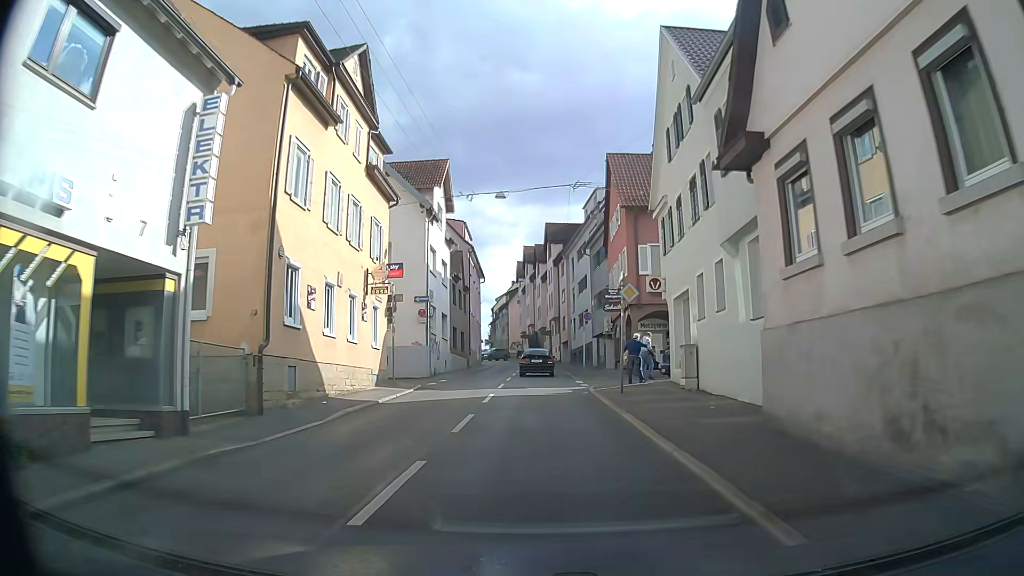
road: secondary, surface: asphalt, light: Day
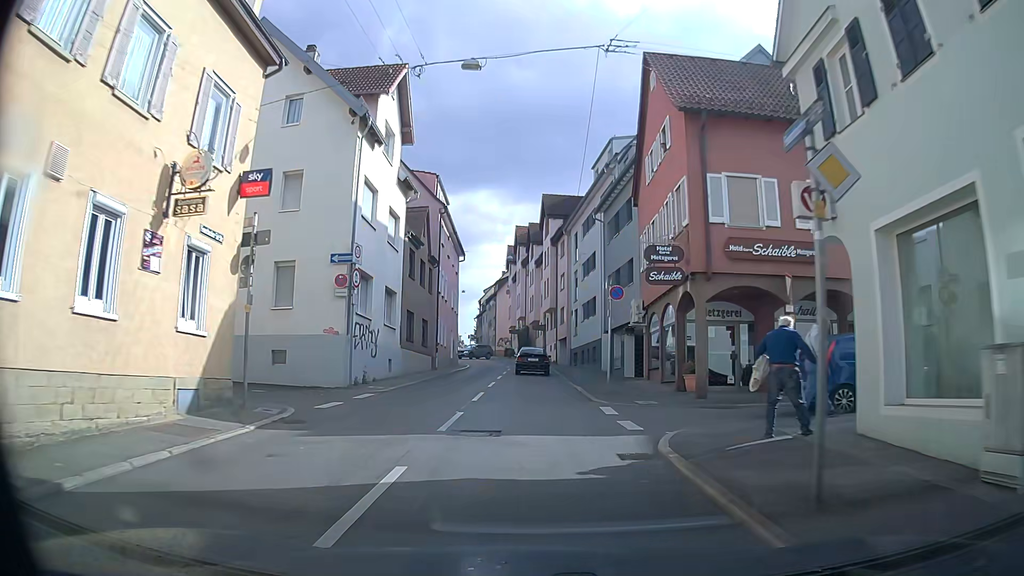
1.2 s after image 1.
(+0.2, +13.1) m; +1°
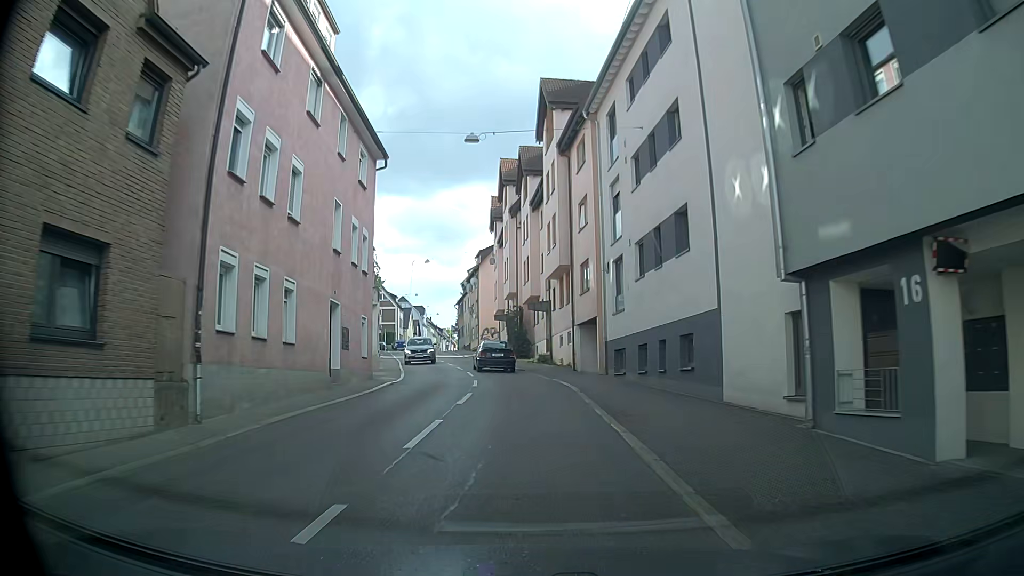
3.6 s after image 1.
(+0.5, +26.3) m; +2°
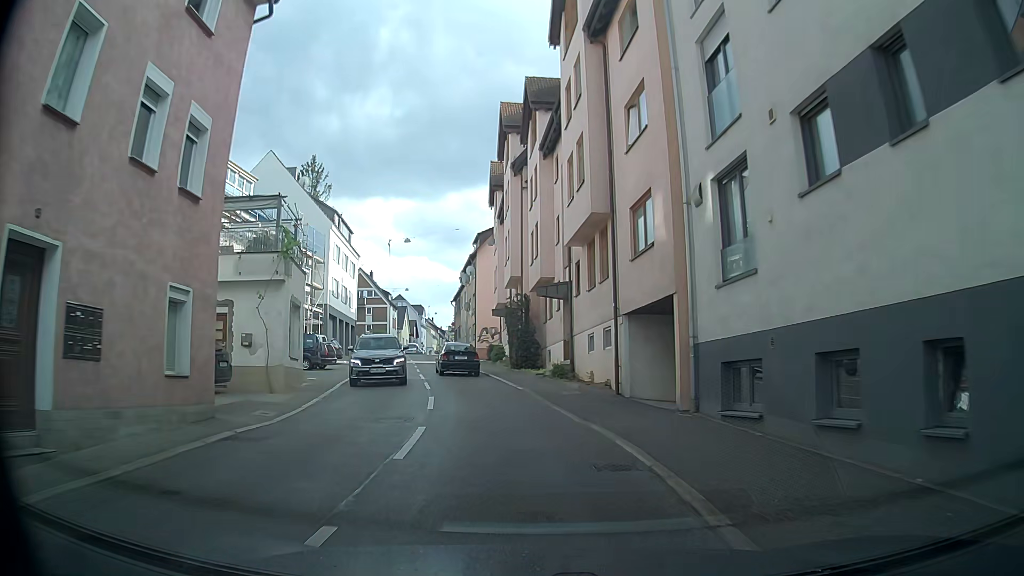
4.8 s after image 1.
(-0.3, +12.9) m; -3°
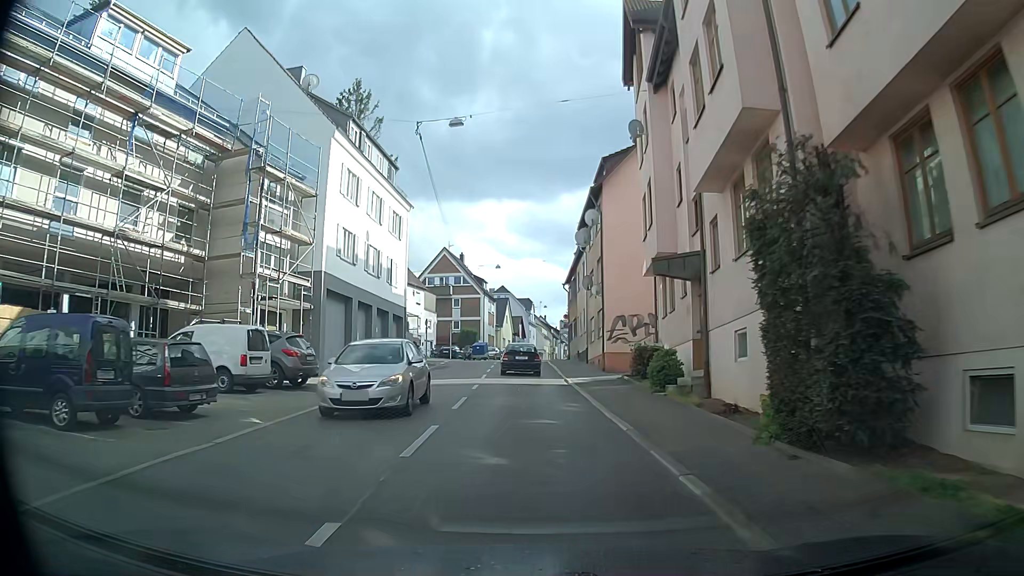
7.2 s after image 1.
(-1.7, +24.6) m; -10°
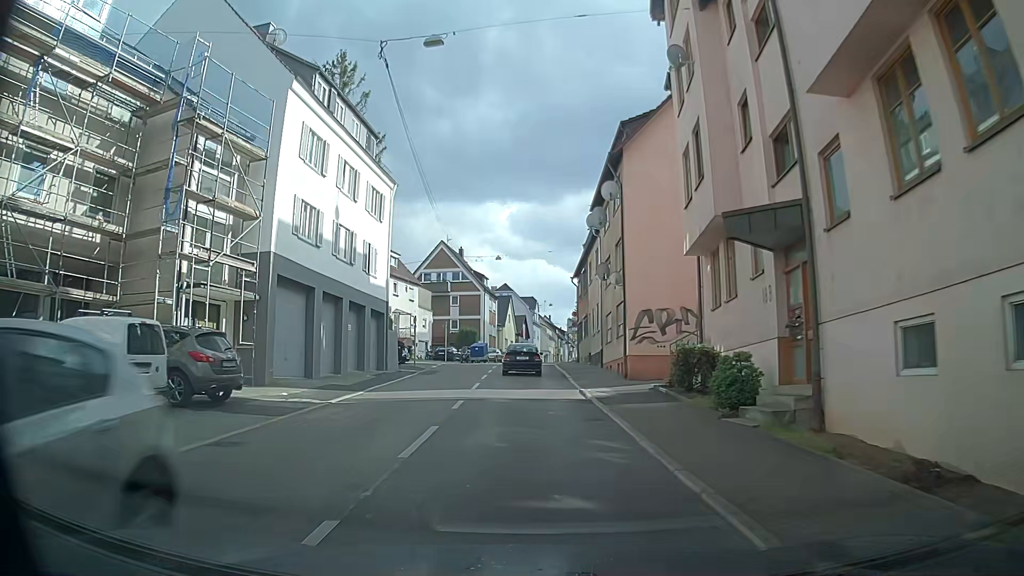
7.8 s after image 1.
(+0.1, +6.1) m; 0°
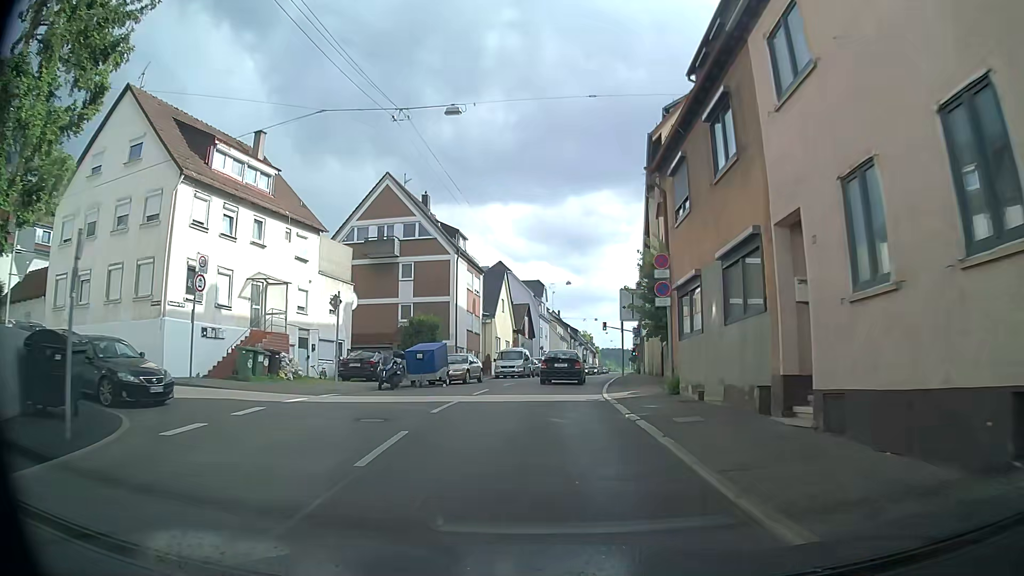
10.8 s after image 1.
(+0.4, +31.6) m; +1°
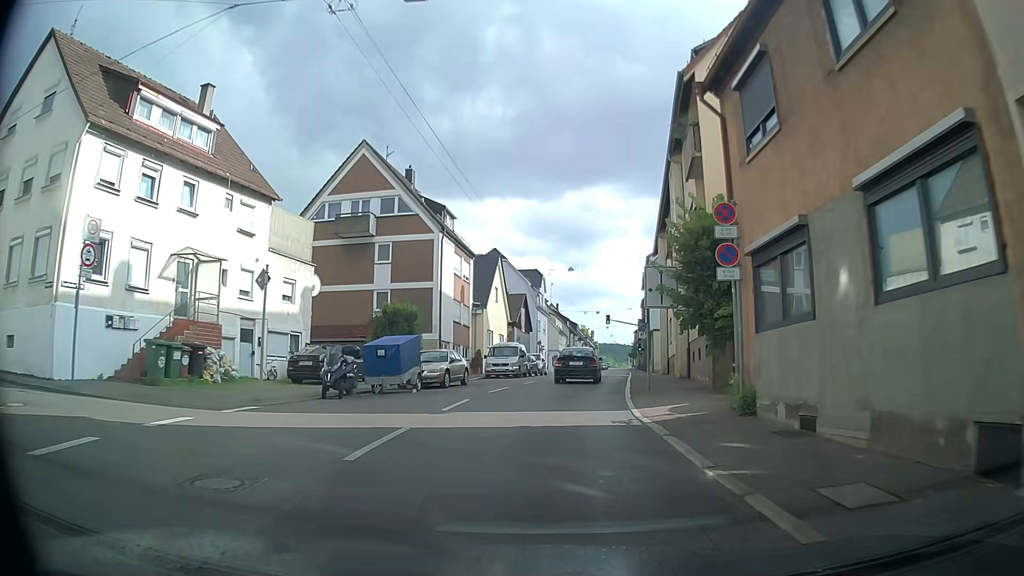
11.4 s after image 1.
(0.0, +6.2) m; 0°
(0, +10) (+1, +20) (+3, +30) (+5, +40) (+6, +50) (+7, +59) (+9, +69) (+10, +79) (+12, +89) (+13, +99) m
